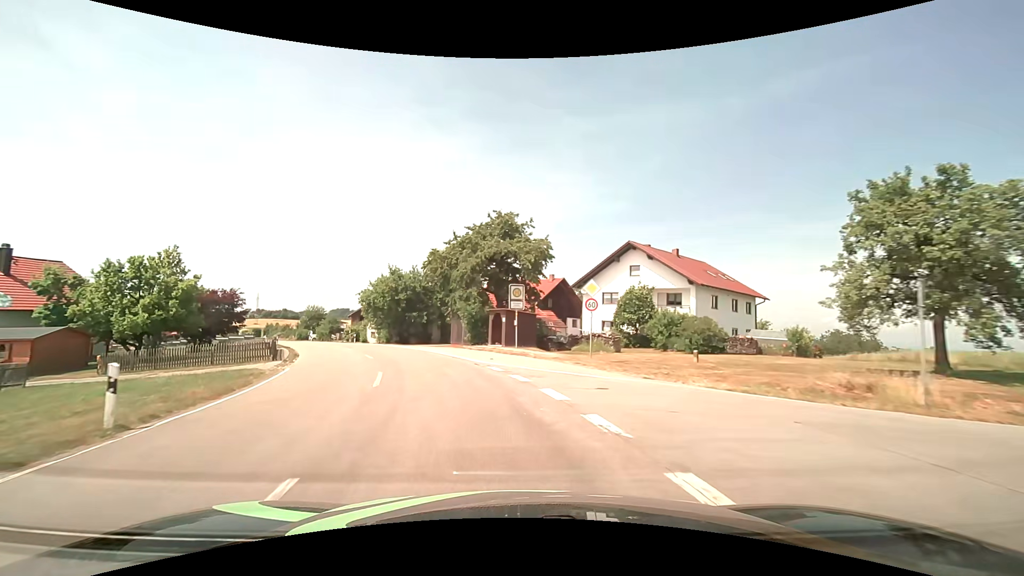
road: tertiary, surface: asphalt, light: Day
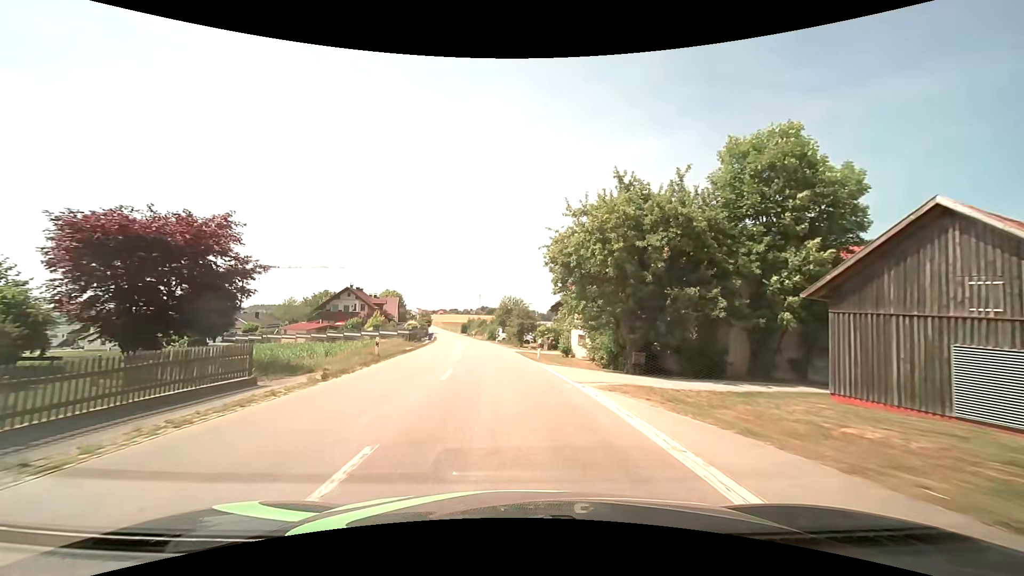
(-8.6, +33.3) m; -25°
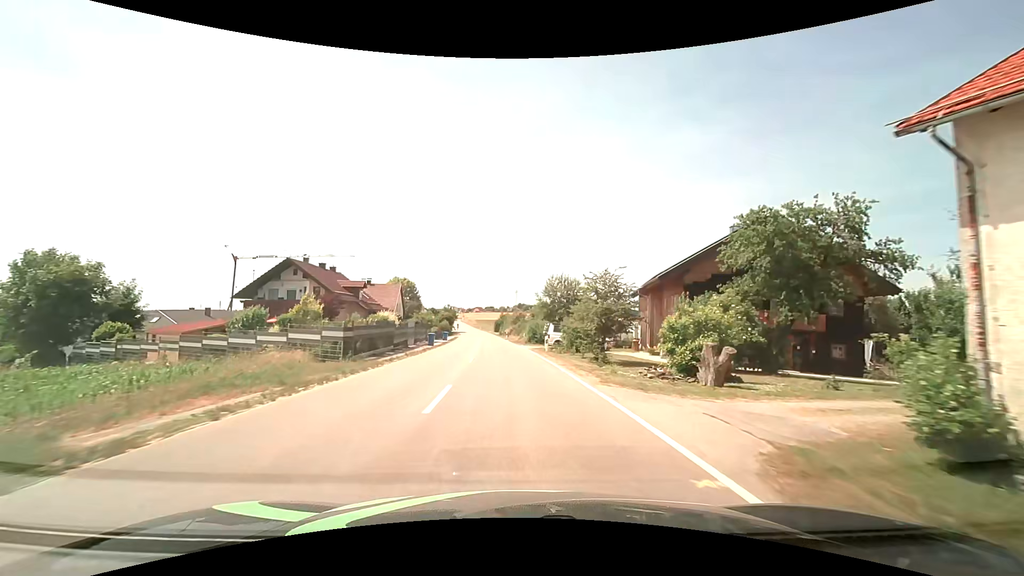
(-1.7, +29.8) m; -4°
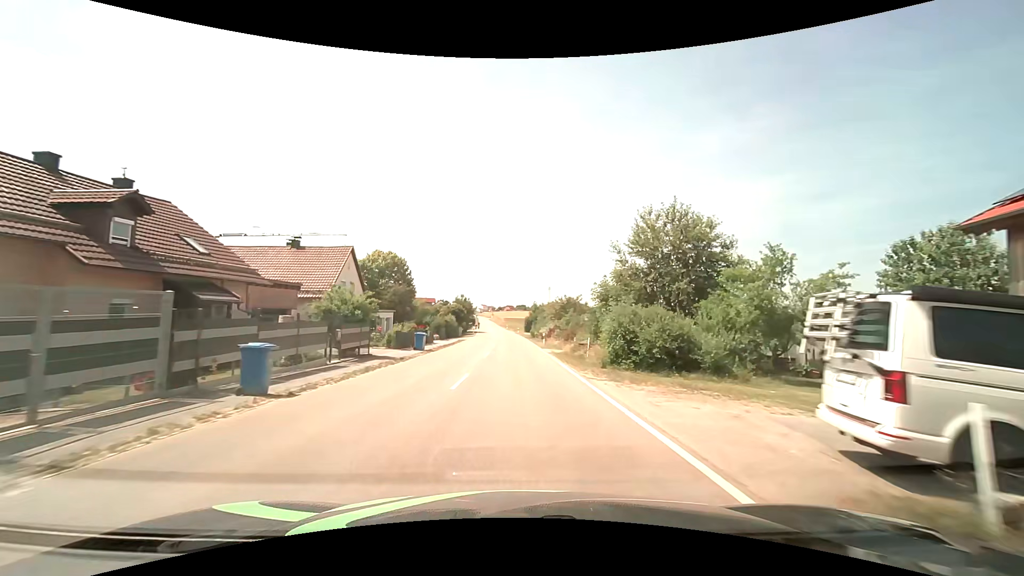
(-0.8, +32.8) m; -4°
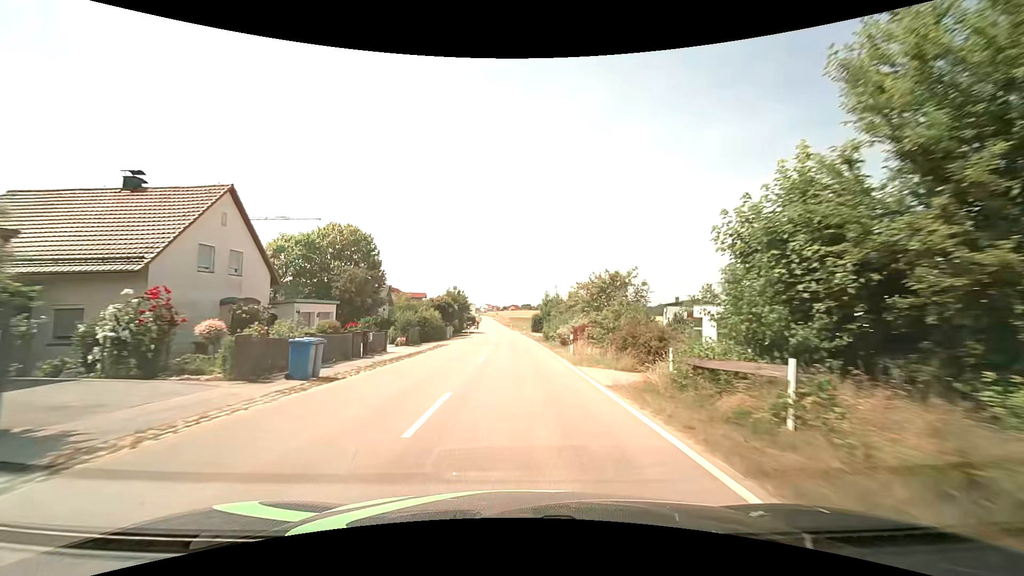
(-0.1, +17.5) m; 0°
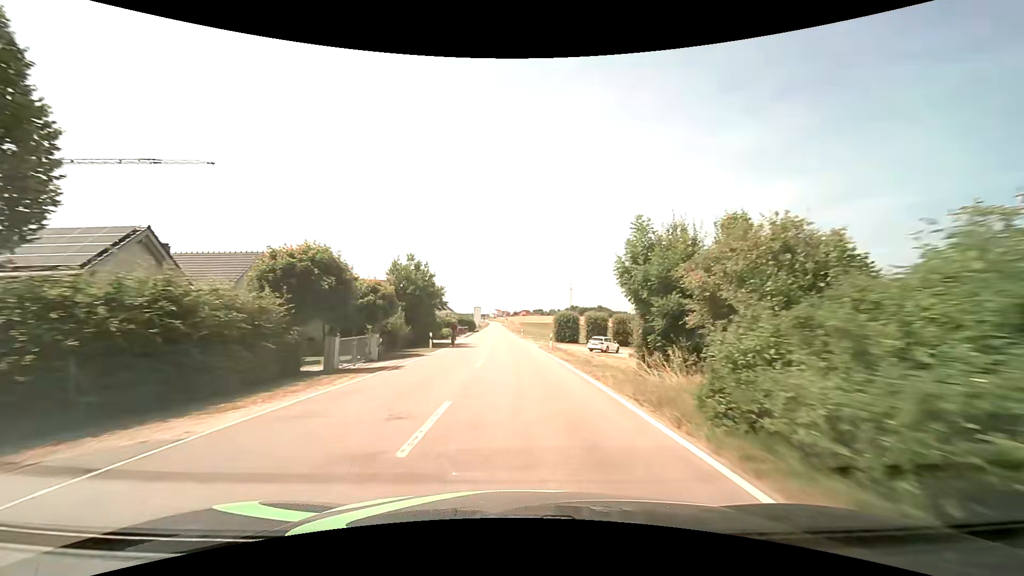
(-0.4, +36.9) m; -1°
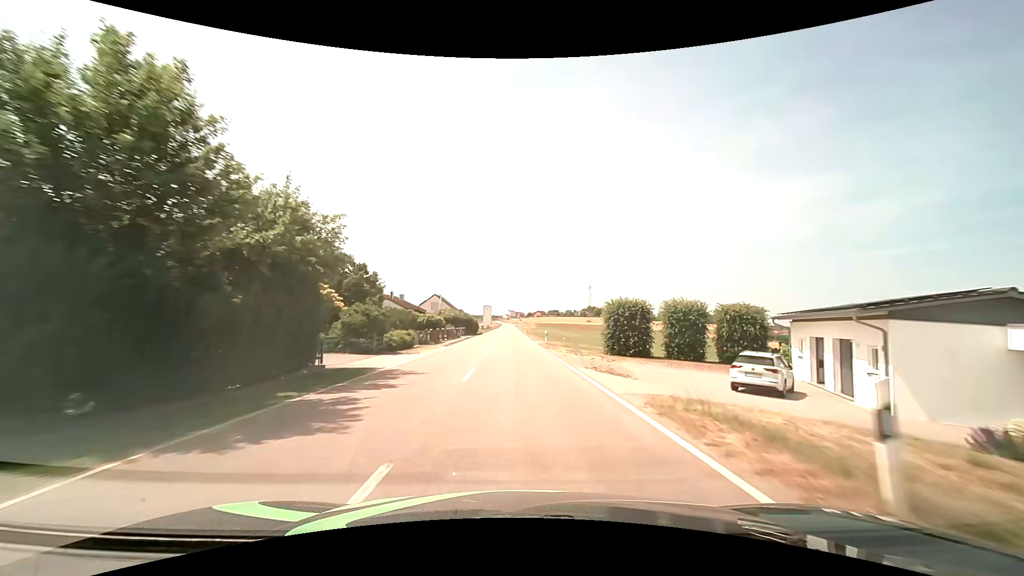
(-0.5, +28.8) m; -2°
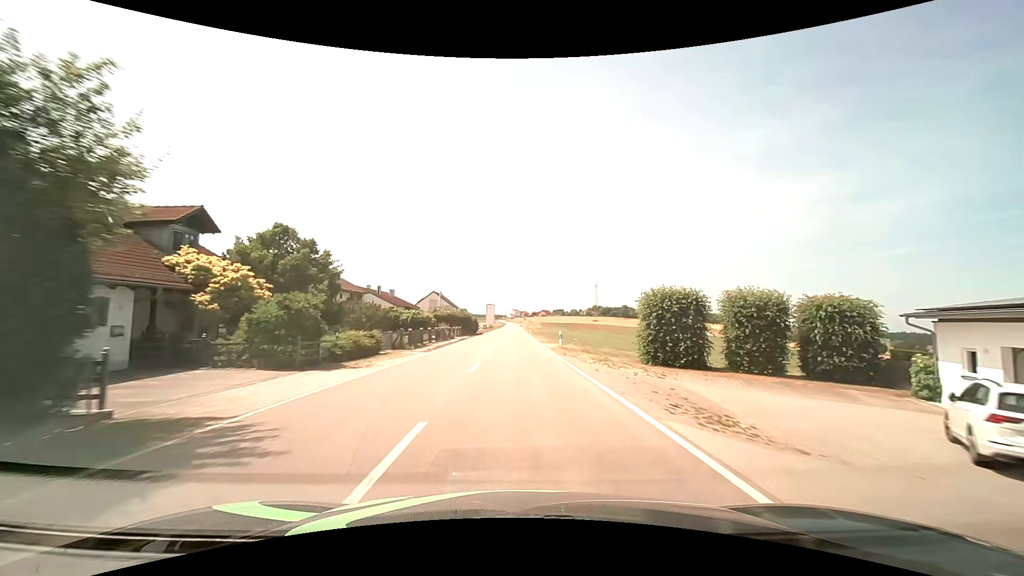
(0.0, +9.4) m; -1°
(0, +10) (0, +20) (0, +30) (0, +40) (0, +50) (0, +60) (-1, +70) (-1, +80) (-1, +90) (-1, +100) m
